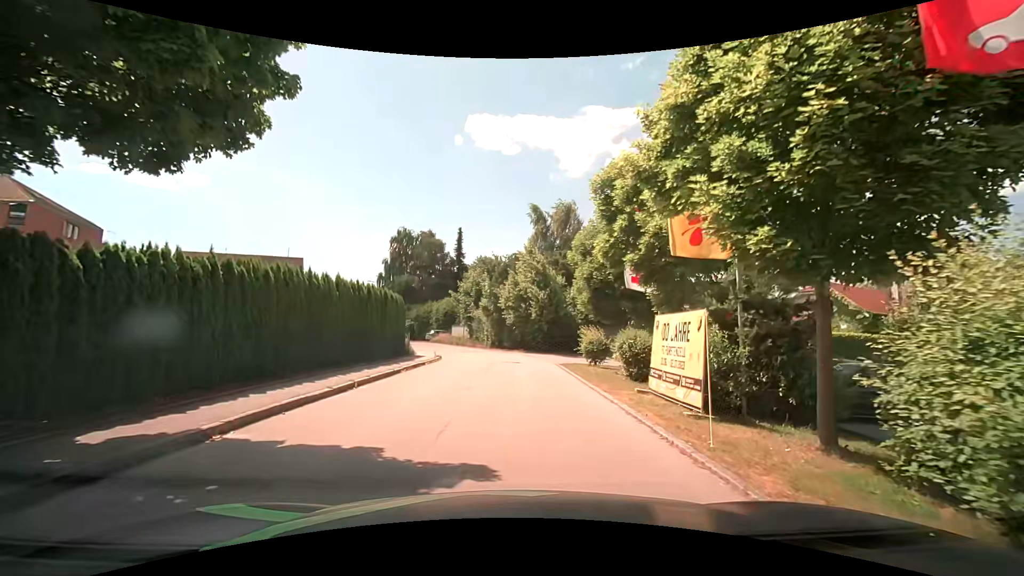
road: residential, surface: asphalt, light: Day
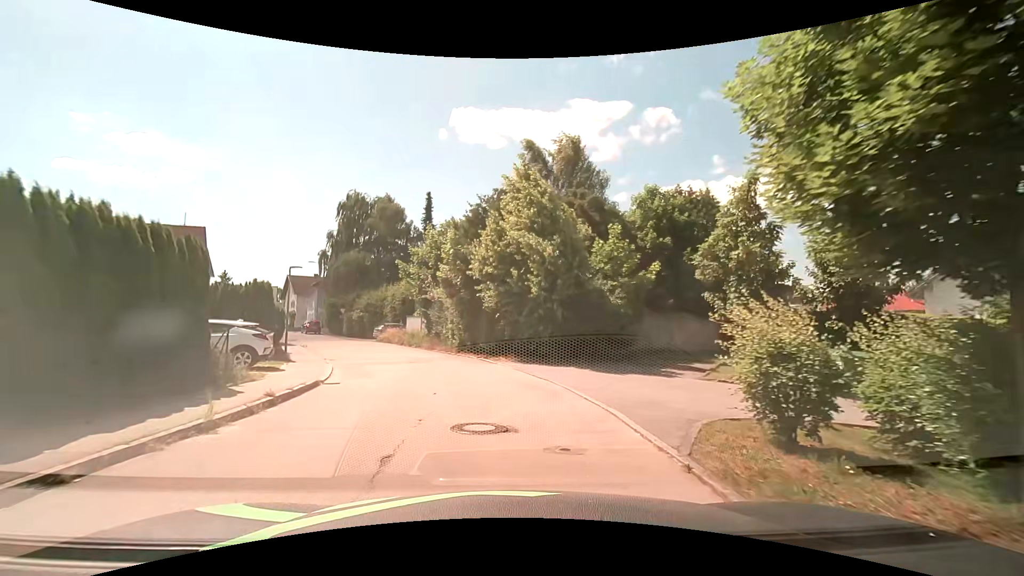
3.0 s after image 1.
(+0.3, +18.7) m; +1°
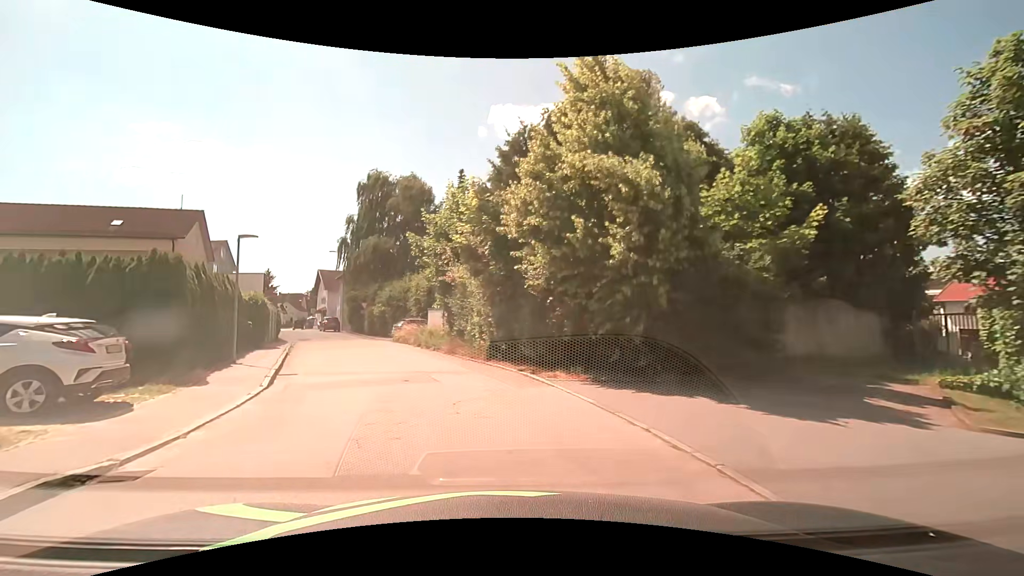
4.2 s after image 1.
(-0.2, +8.8) m; -3°
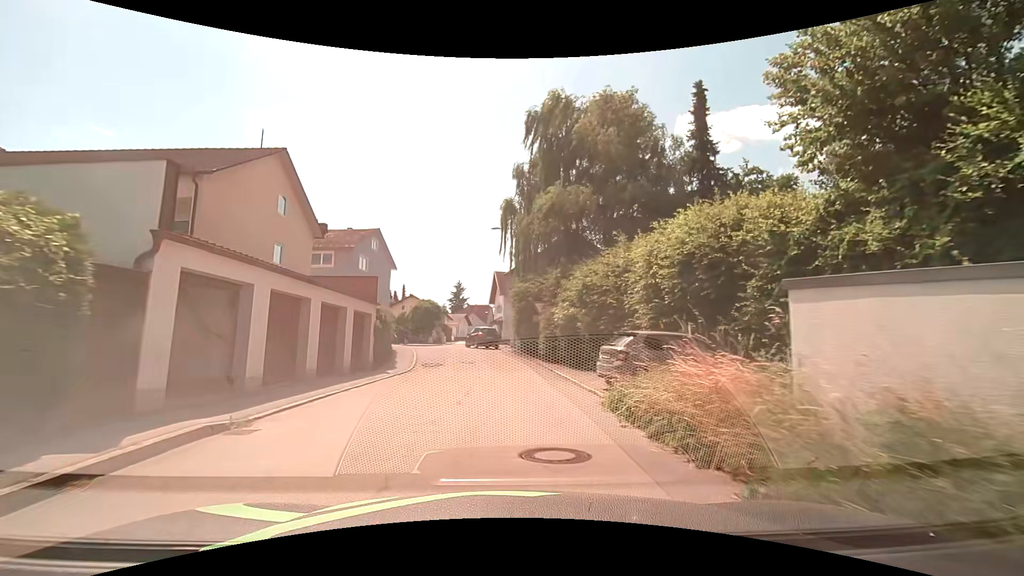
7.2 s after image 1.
(-5.5, +22.5) m; -24°
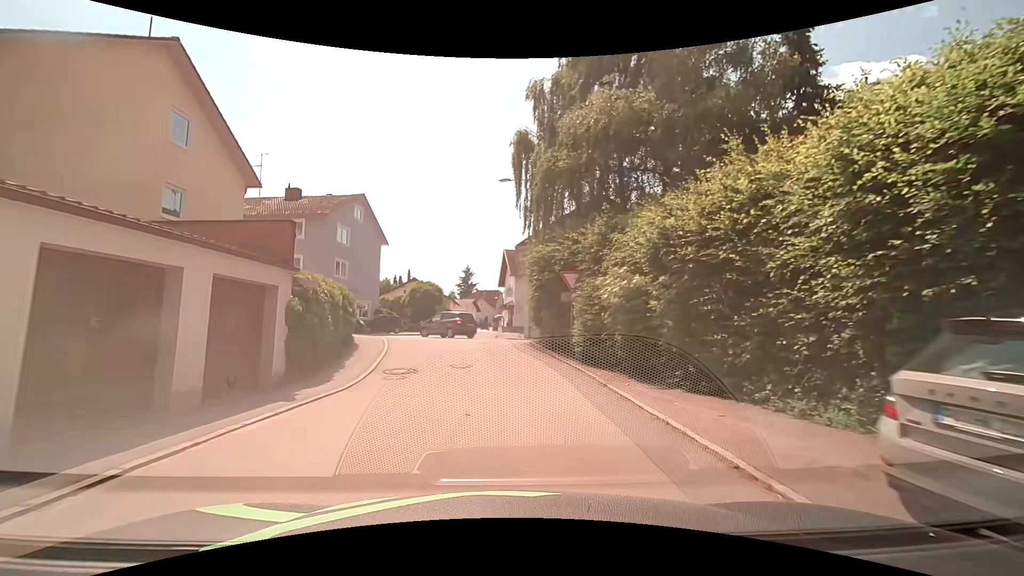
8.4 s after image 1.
(0.0, +9.3) m; 0°
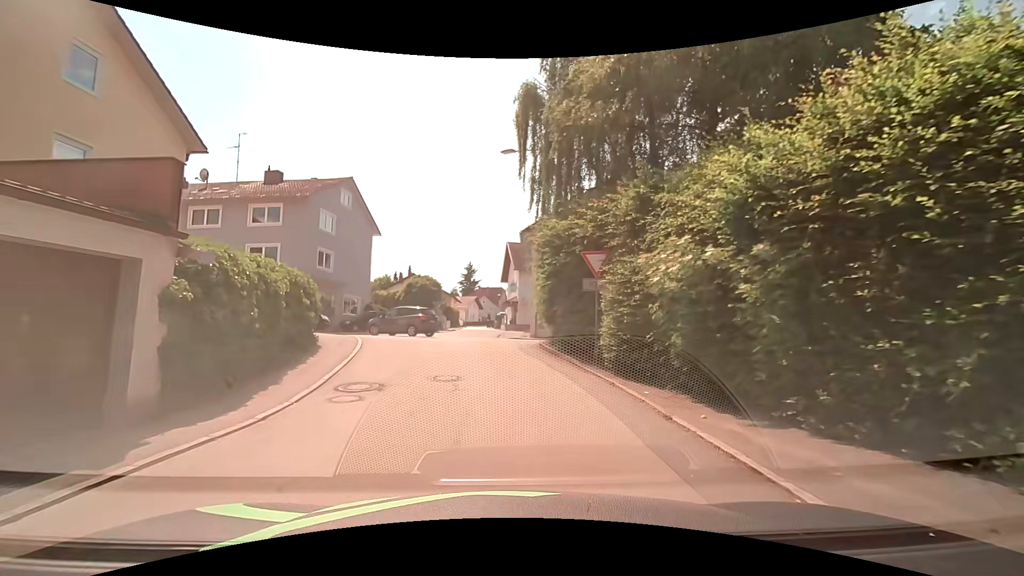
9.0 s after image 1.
(0.0, +4.3) m; -1°
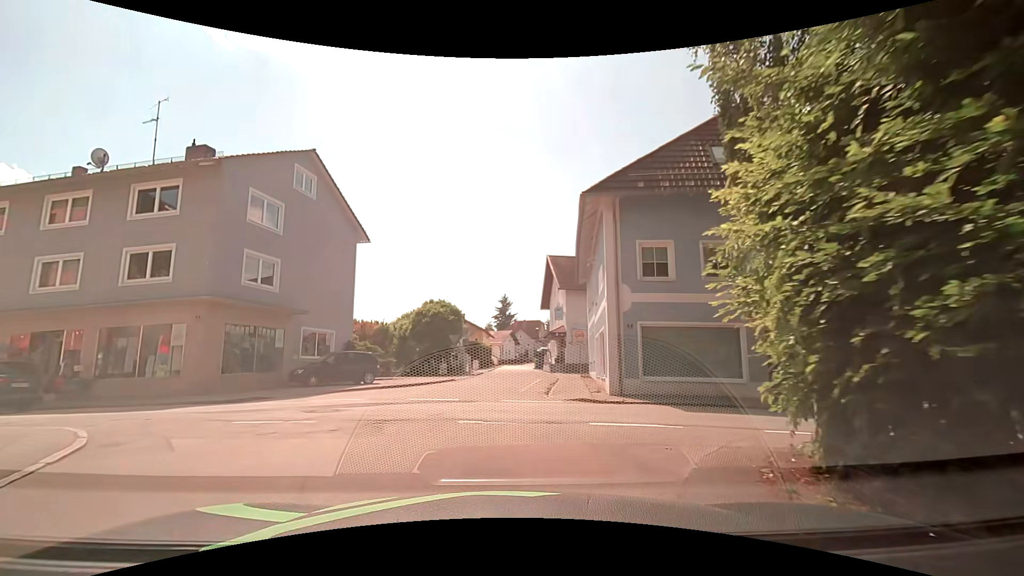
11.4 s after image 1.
(-0.3, +14.5) m; -3°
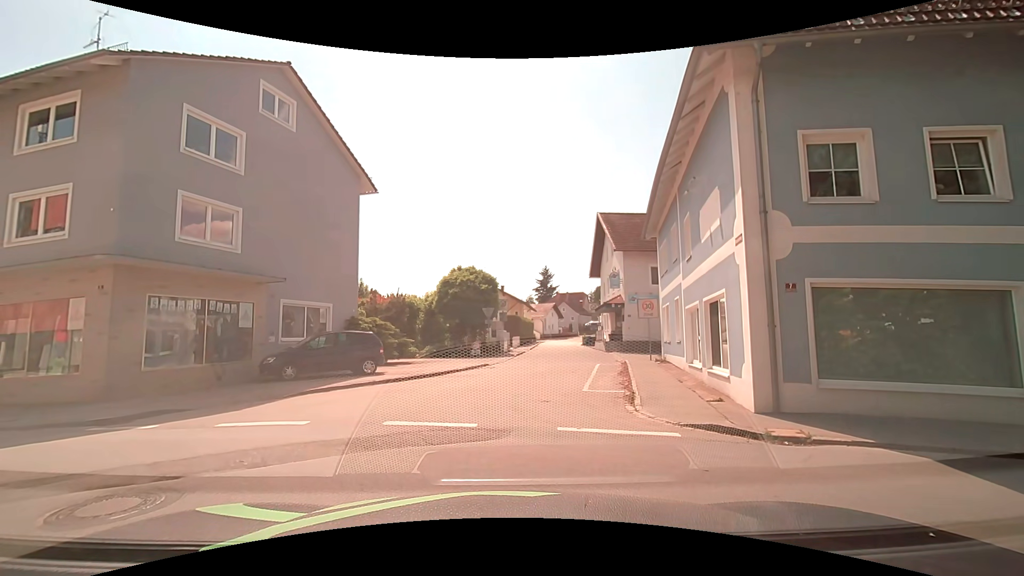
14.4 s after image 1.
(-0.2, +6.6) m; -5°
